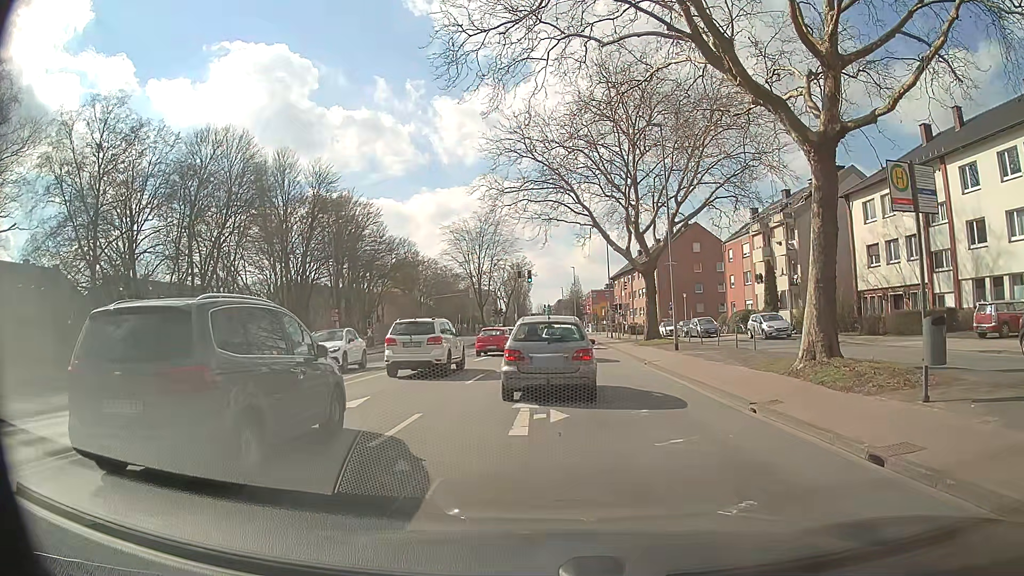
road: secondary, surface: asphalt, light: Day
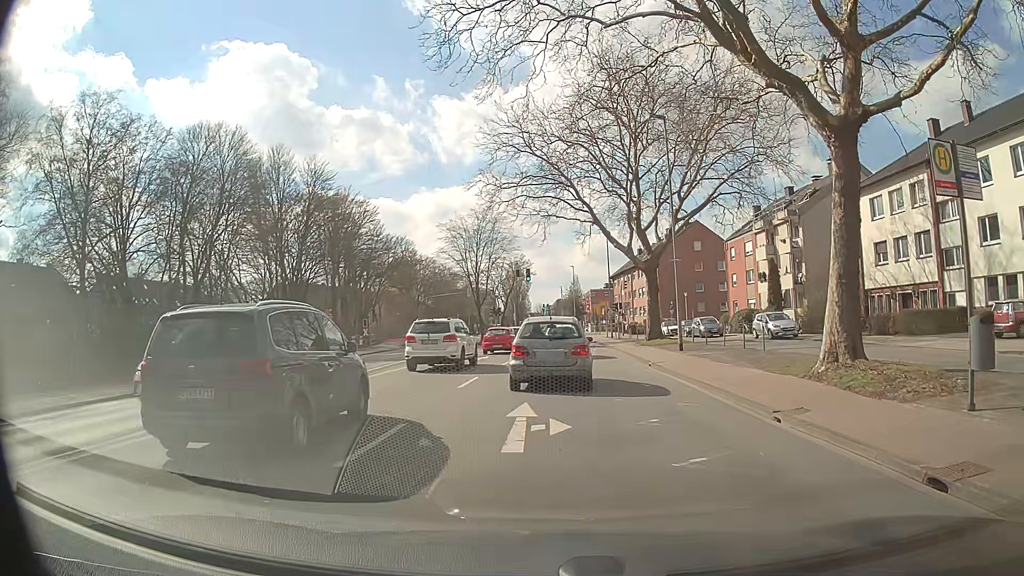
(0.0, +1.3) m; +2°
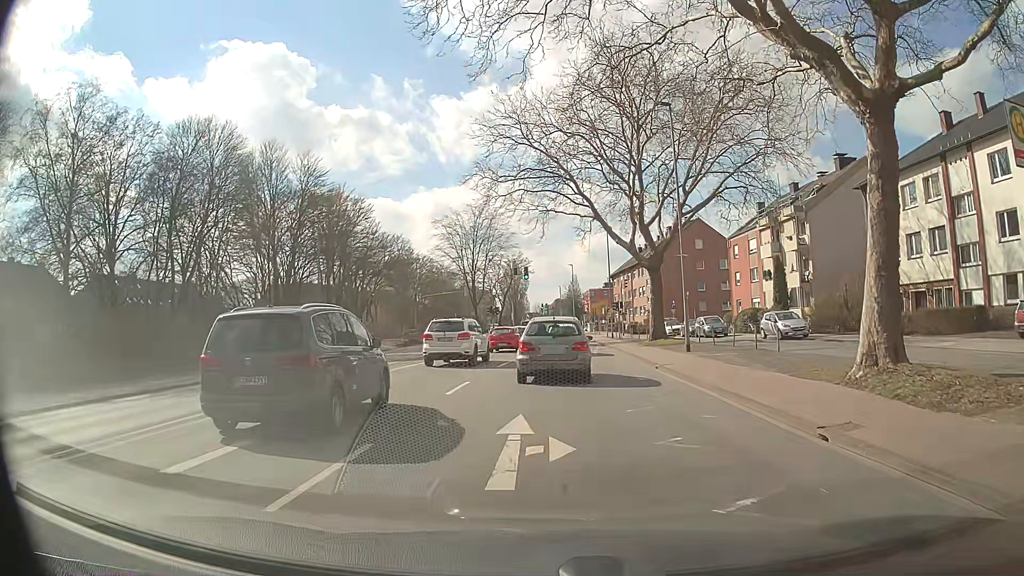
(0.0, +1.9) m; -1°
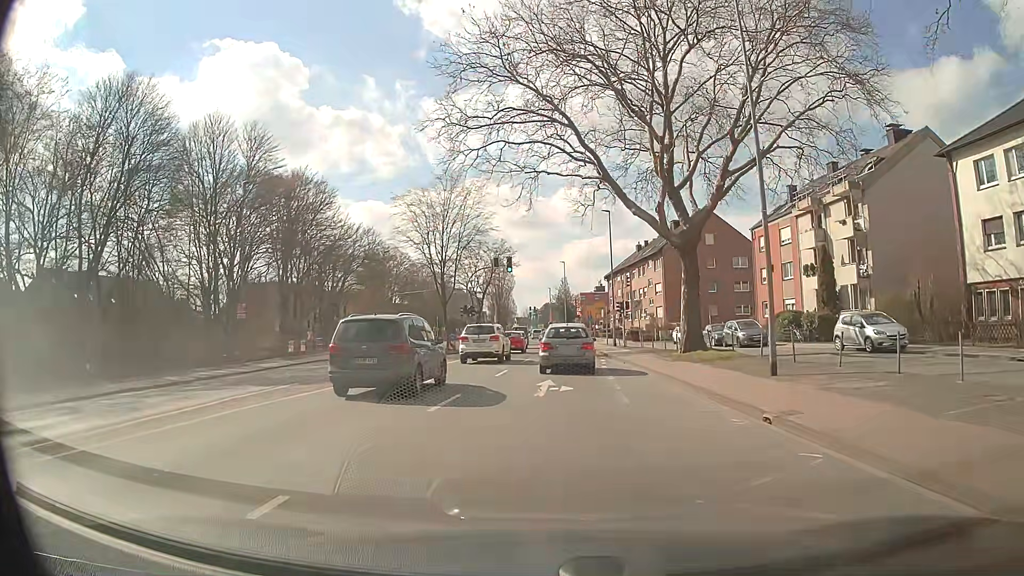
(+0.2, +12.0) m; +1°
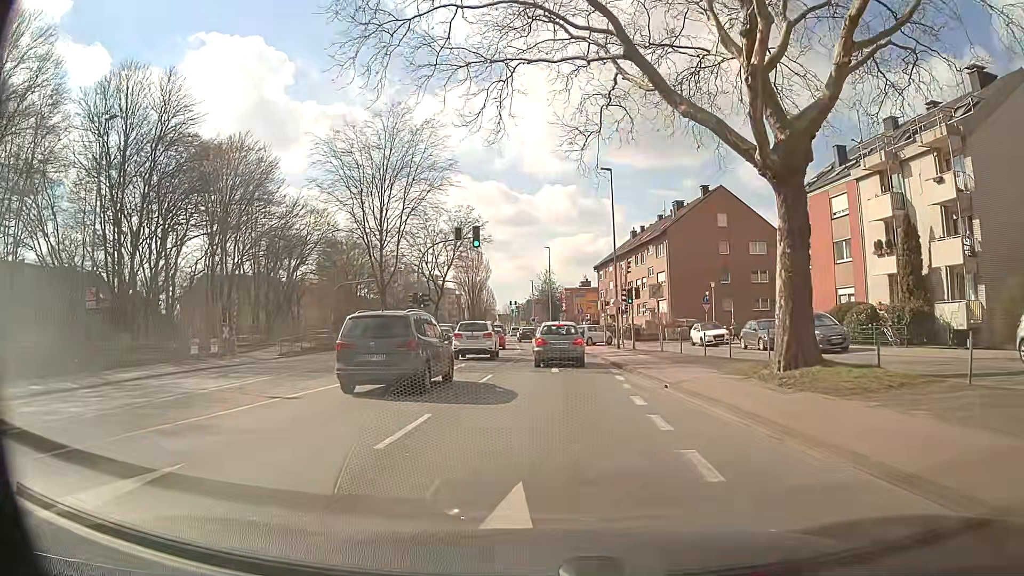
(+0.2, +13.3) m; +1°
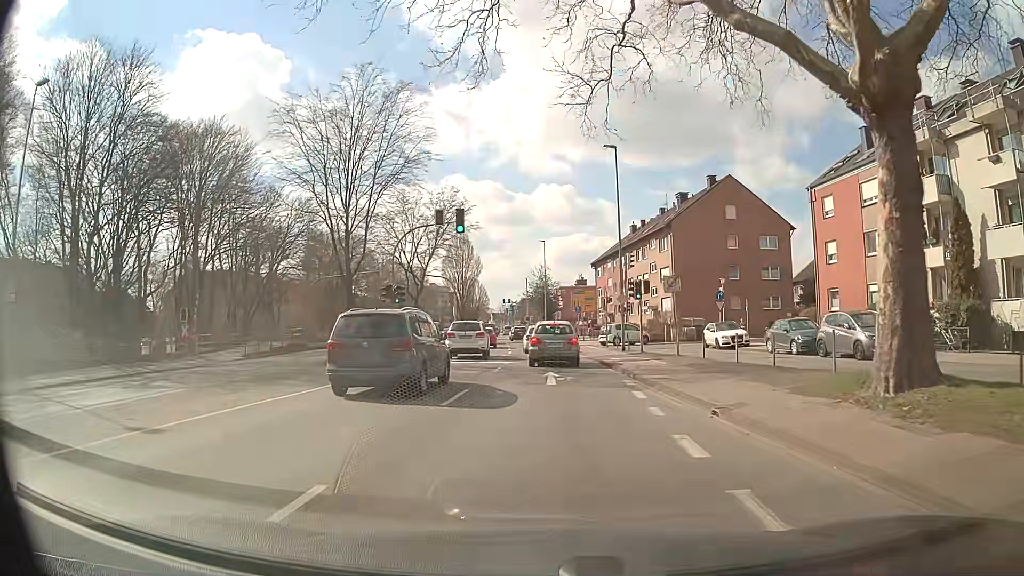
(0.0, +5.0) m; 0°
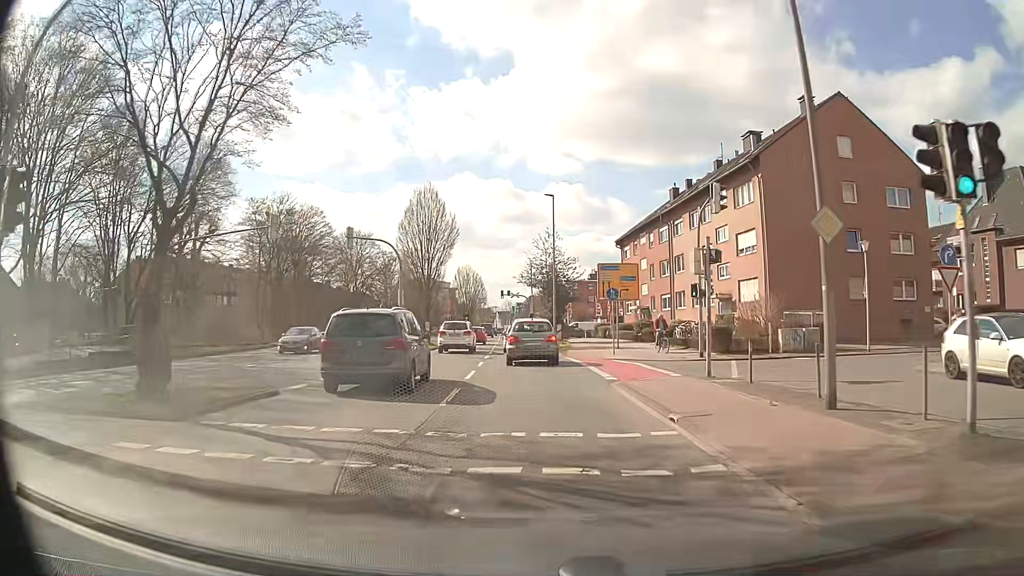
(+0.2, +24.5) m; -1°
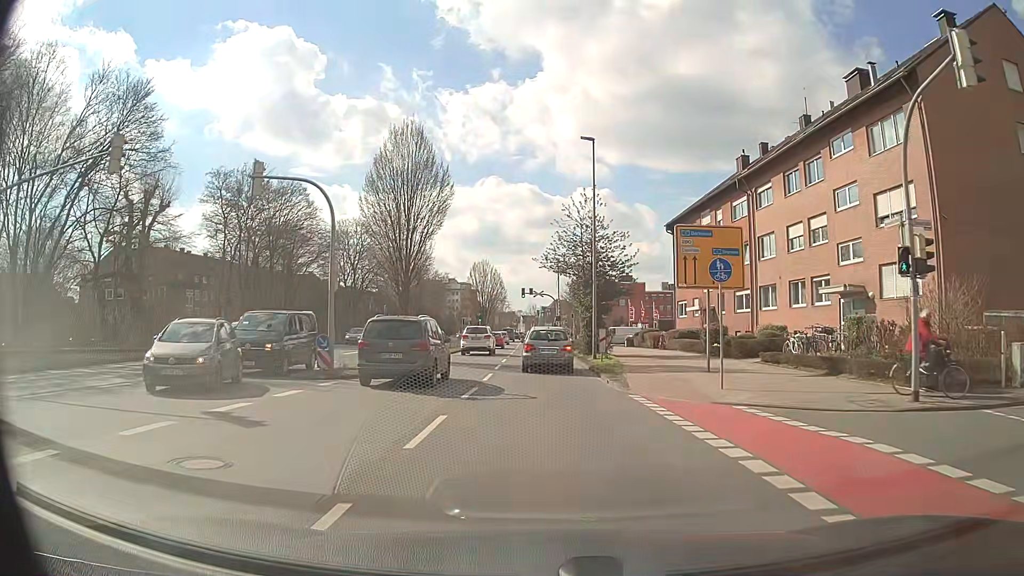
(-0.2, +15.4) m; -1°
(0, +10) (0, +20) (0, +30) (-1, +40) (-1, +50) (-1, +60) (-1, +70) (-2, +80) (-2, +90) (-2, +100) m
